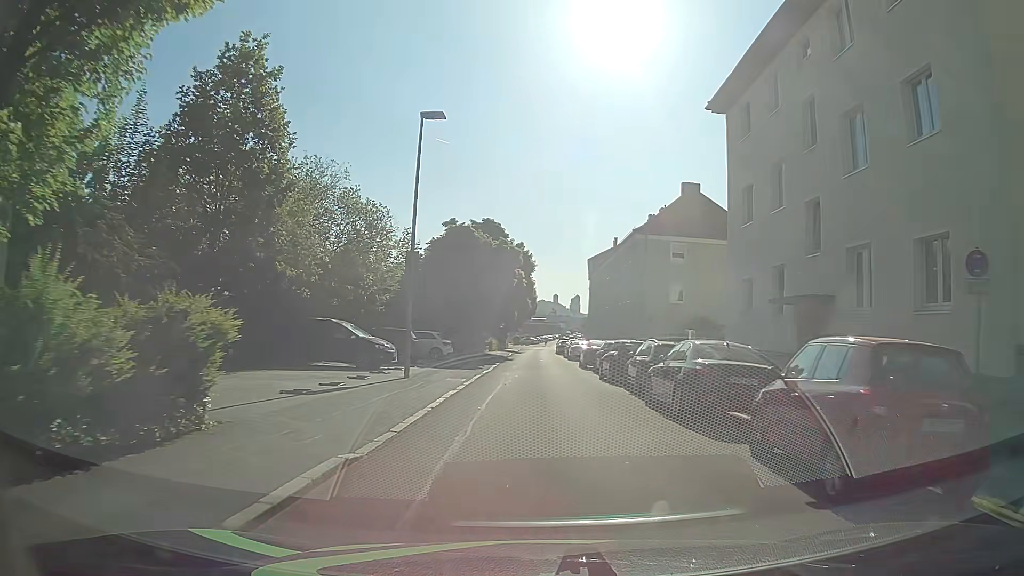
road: residential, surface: asphalt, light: Day
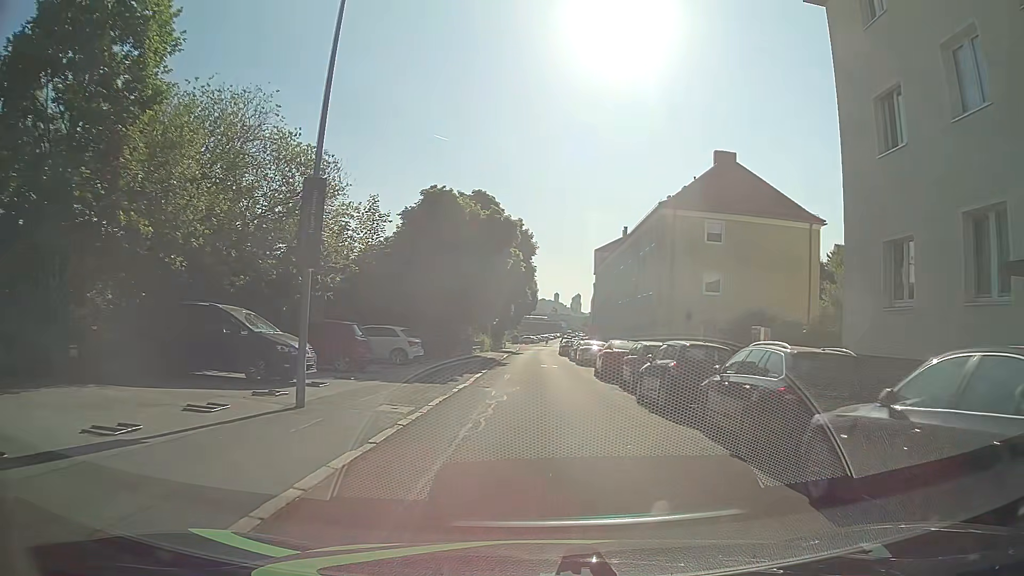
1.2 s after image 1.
(-0.1, +9.3) m; 0°
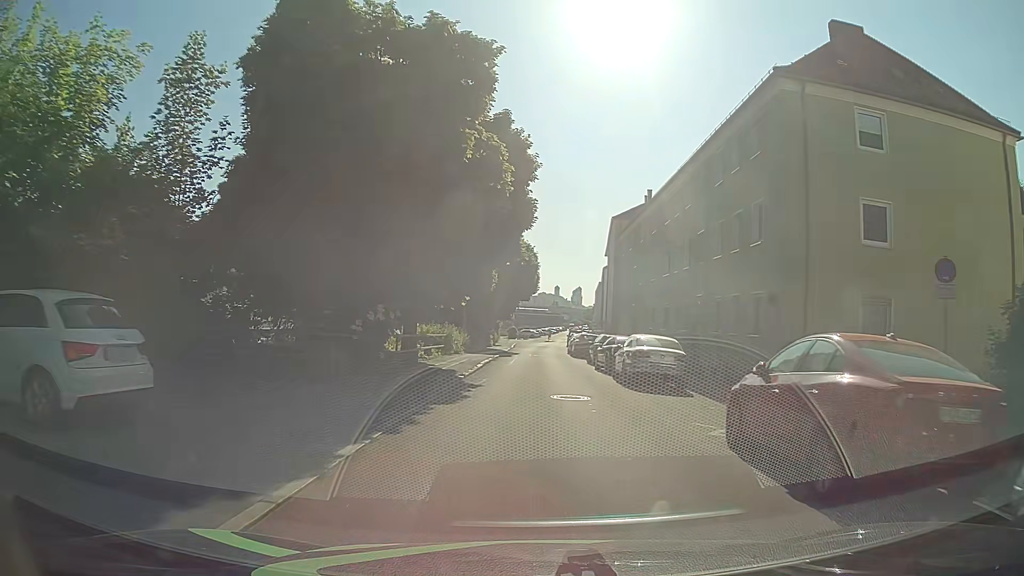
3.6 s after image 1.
(-0.1, +18.9) m; 0°
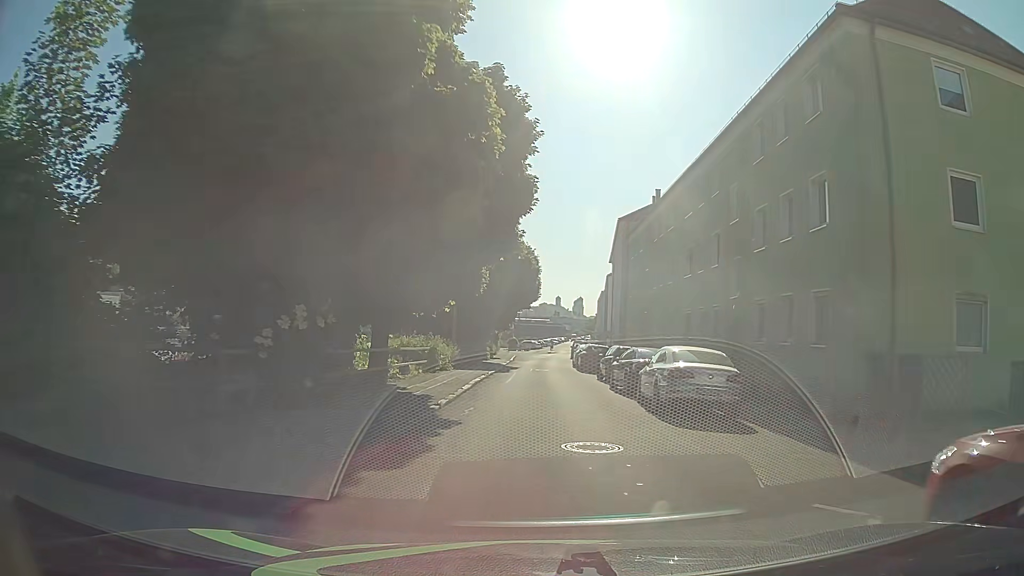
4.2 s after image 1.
(0.0, +4.8) m; 0°
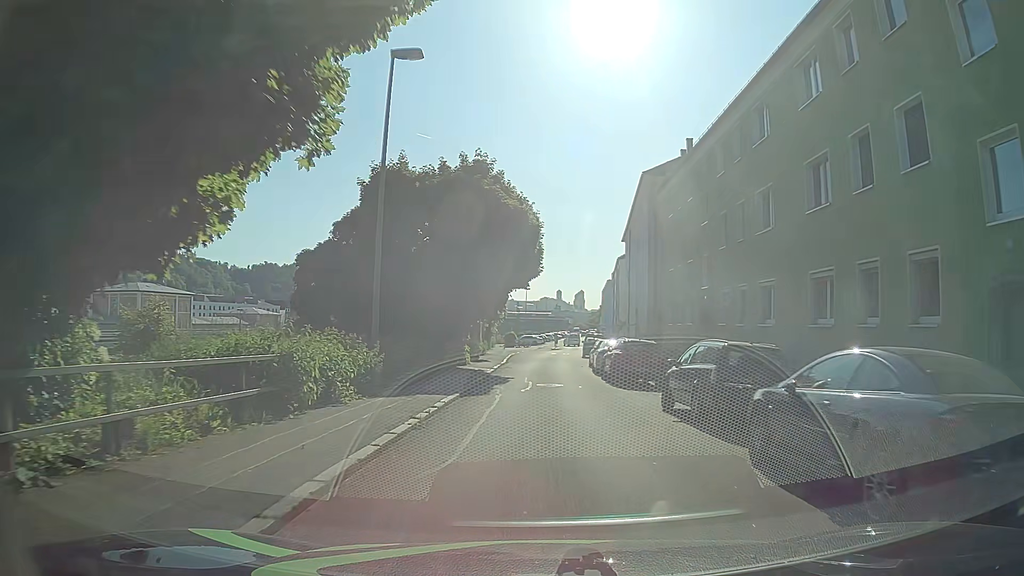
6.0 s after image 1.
(0.0, +14.6) m; -2°
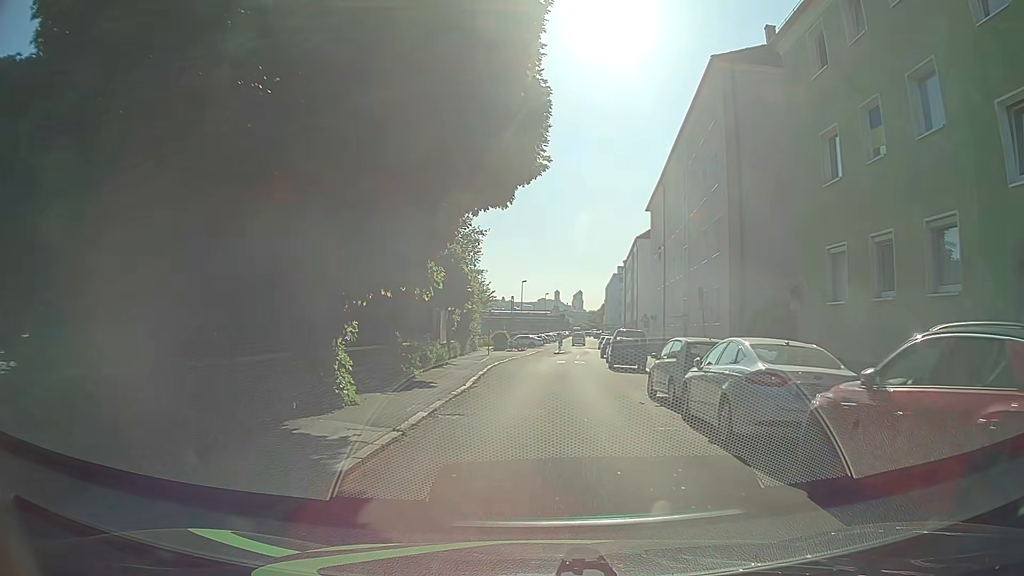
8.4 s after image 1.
(+0.5, +19.7) m; +2°
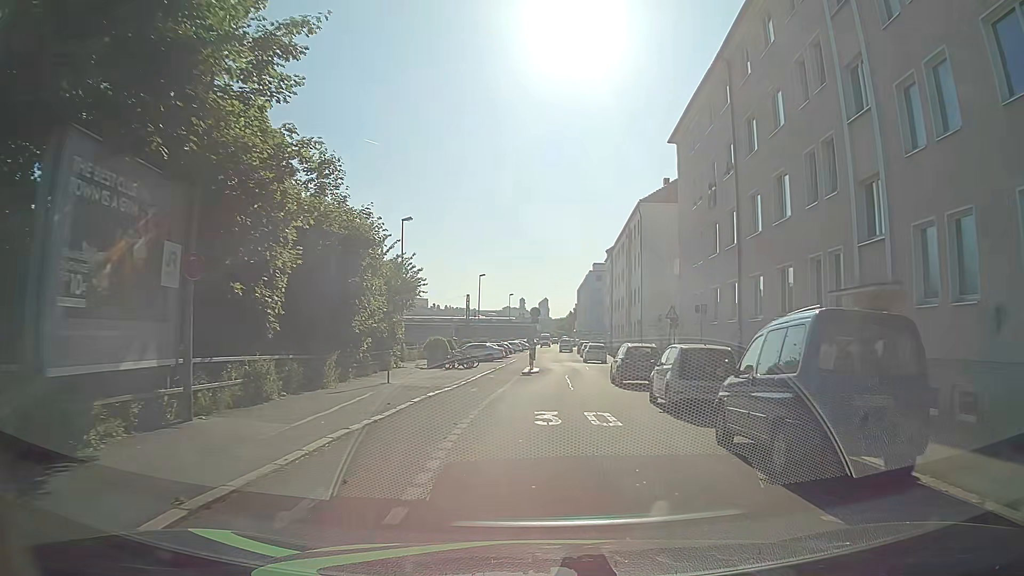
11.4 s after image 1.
(+0.4, +23.9) m; +4°
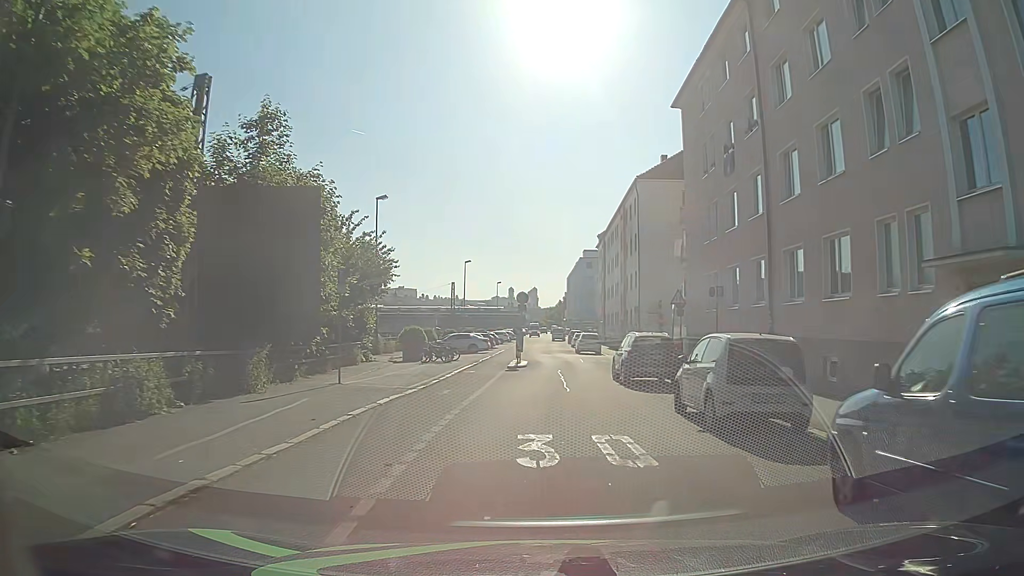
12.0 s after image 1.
(0.0, +4.4) m; +1°
